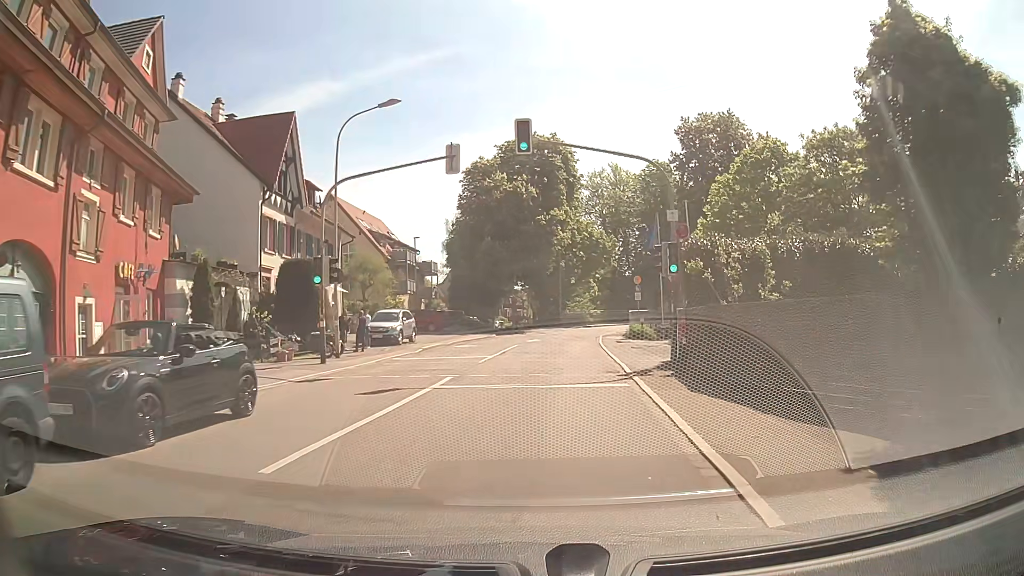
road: secondary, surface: asphalt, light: Day
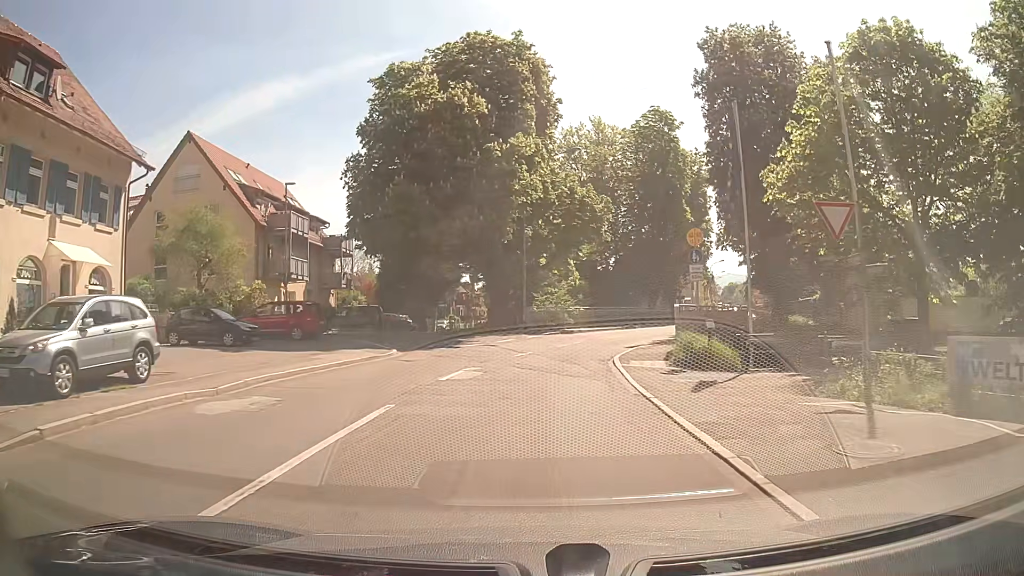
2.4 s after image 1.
(+0.8, +22.4) m; +4°
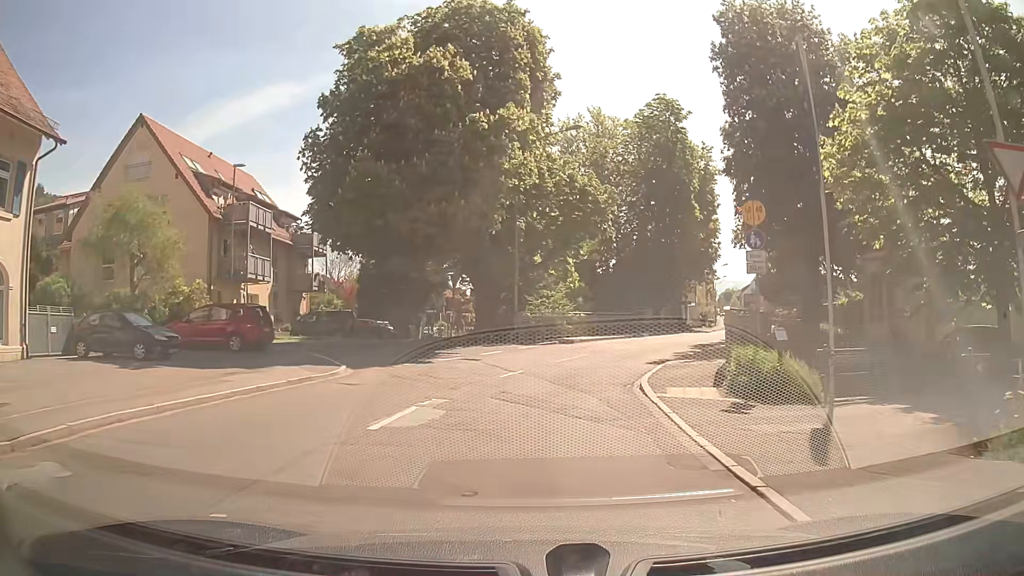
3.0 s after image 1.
(0.0, +5.7) m; 0°
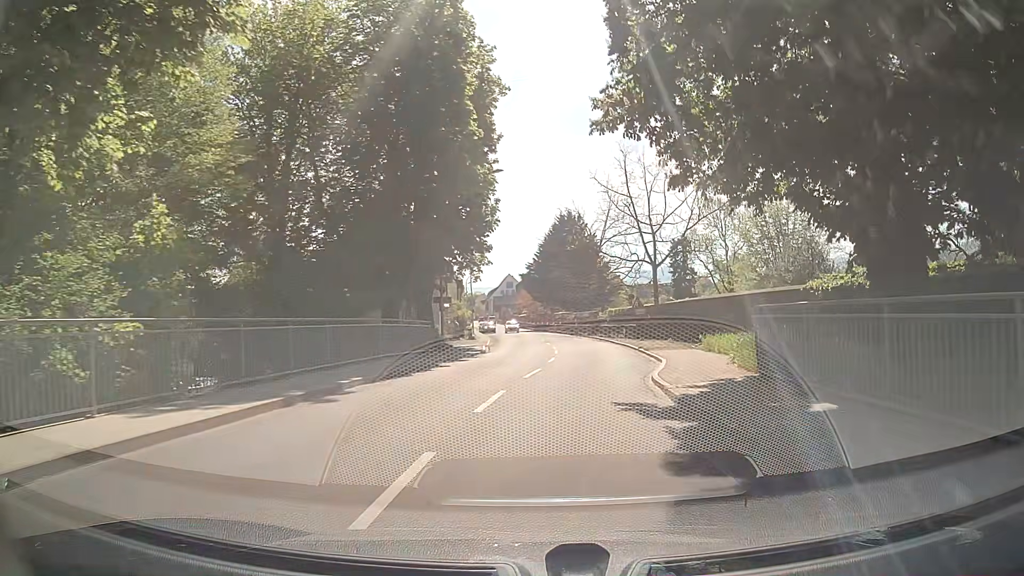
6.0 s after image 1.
(+4.4, +27.4) m; +23°
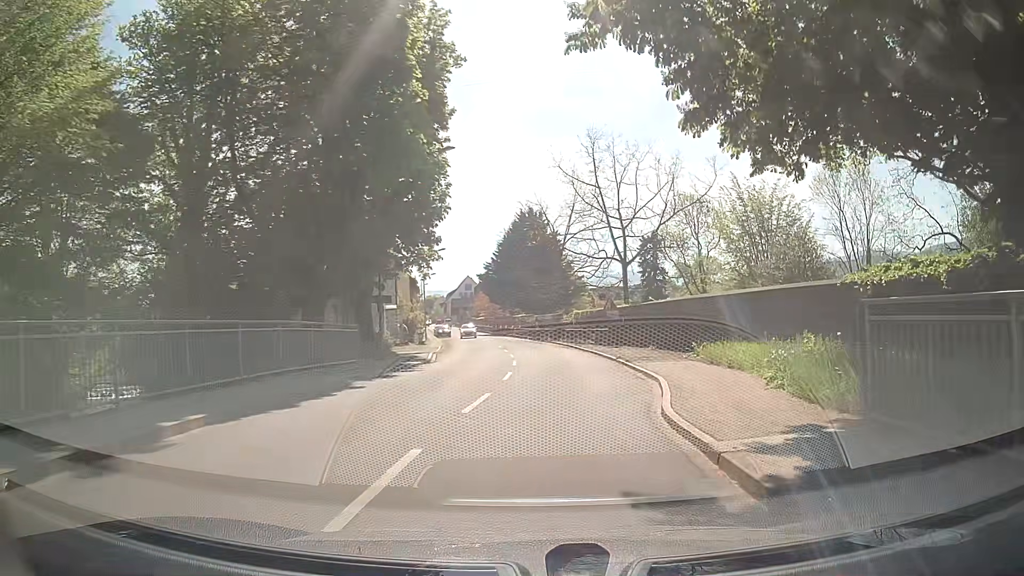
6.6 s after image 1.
(+0.1, +5.7) m; +2°
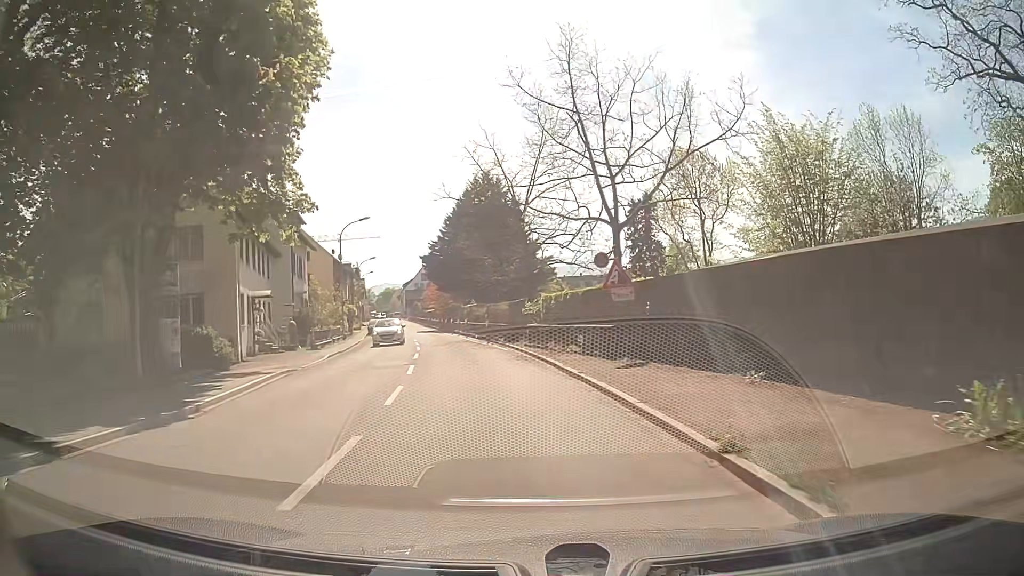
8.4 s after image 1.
(+1.1, +17.6) m; +4°
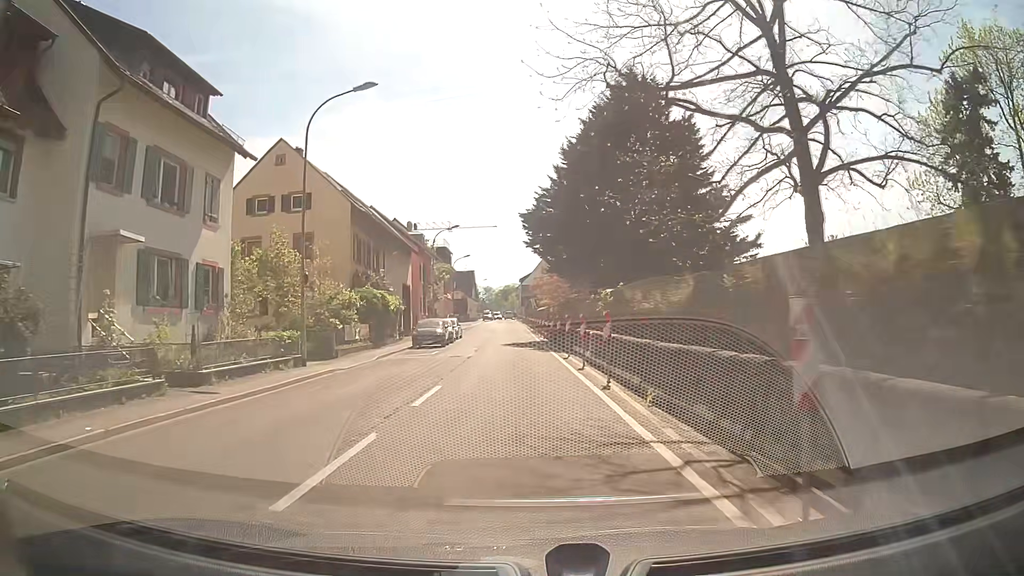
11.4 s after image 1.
(-2.7, +30.5) m; -10°
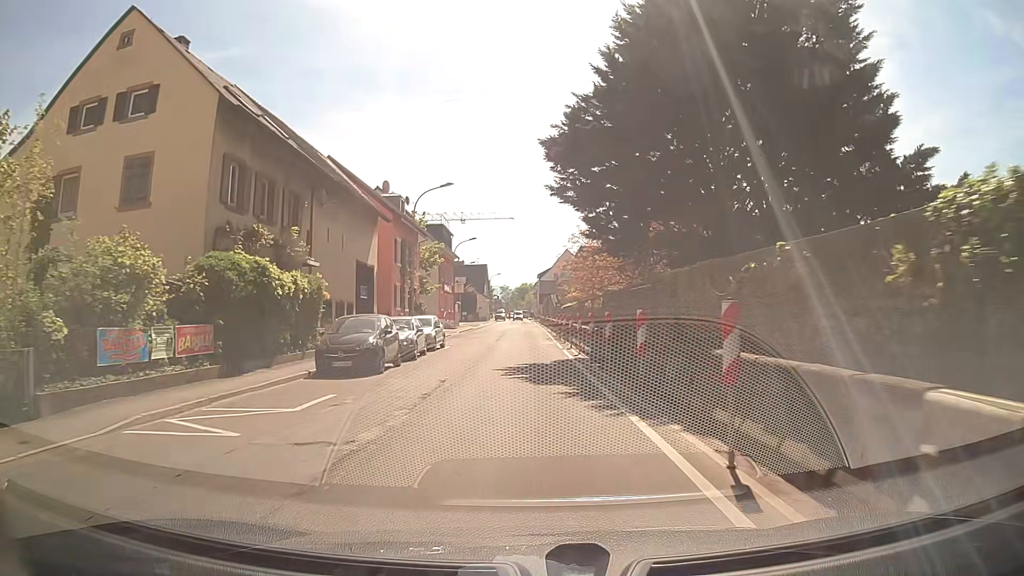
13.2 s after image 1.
(-0.4, +18.1) m; -2°
(0, +10) (0, +20) (0, +30) (0, +40) (0, +50) (0, +60) (0, +70) (0, +80) (0, +90) (-1, +100) m
